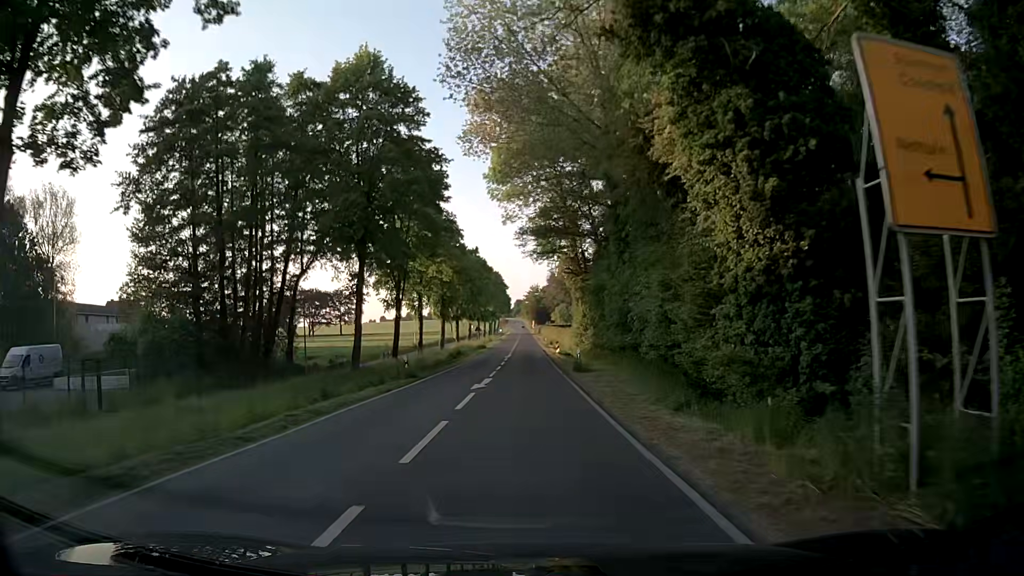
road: secondary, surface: asphalt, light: Day
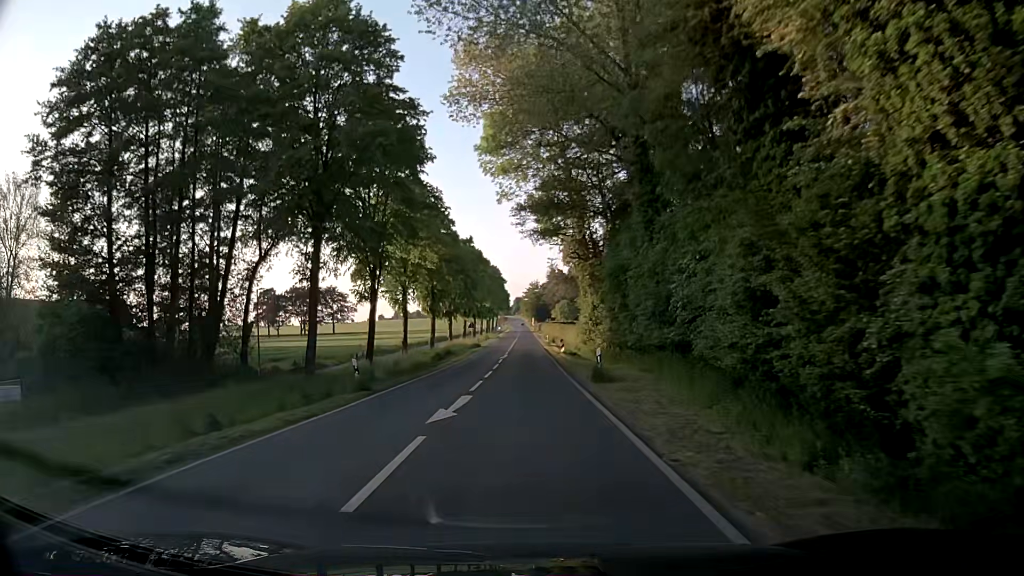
(+0.1, +8.4) m; +1°
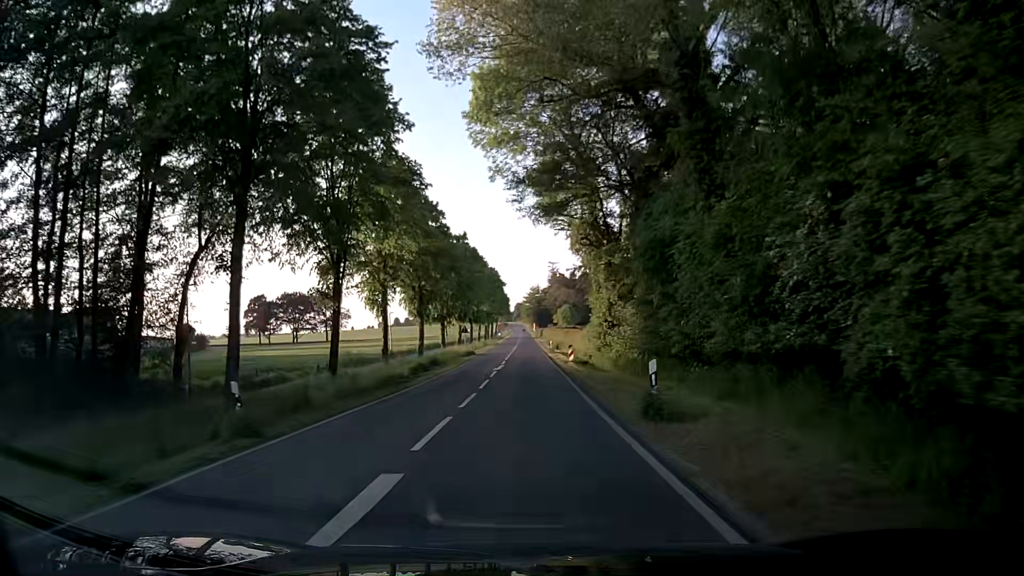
(-0.1, +8.8) m; -1°
